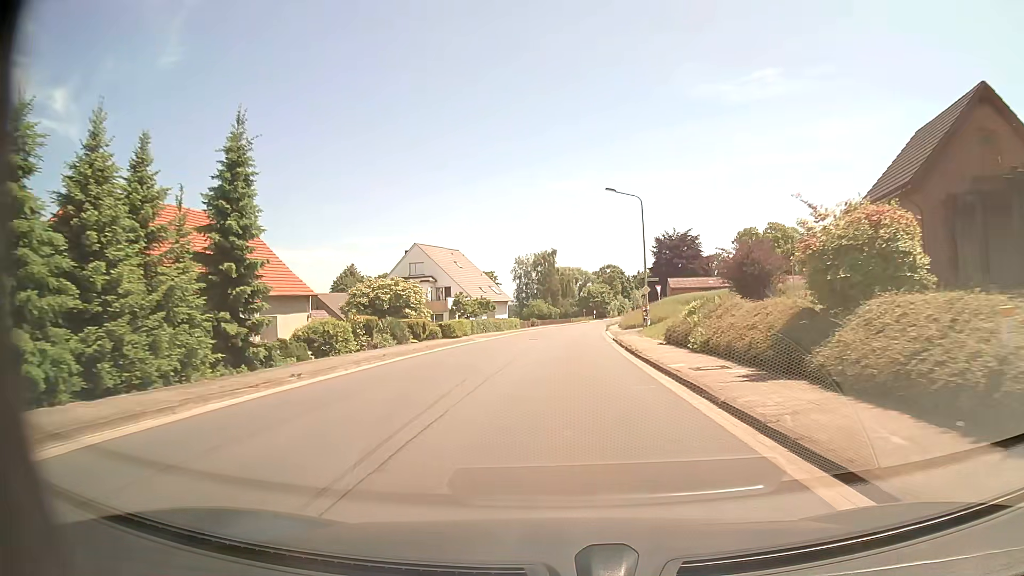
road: tertiary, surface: asphalt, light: Day
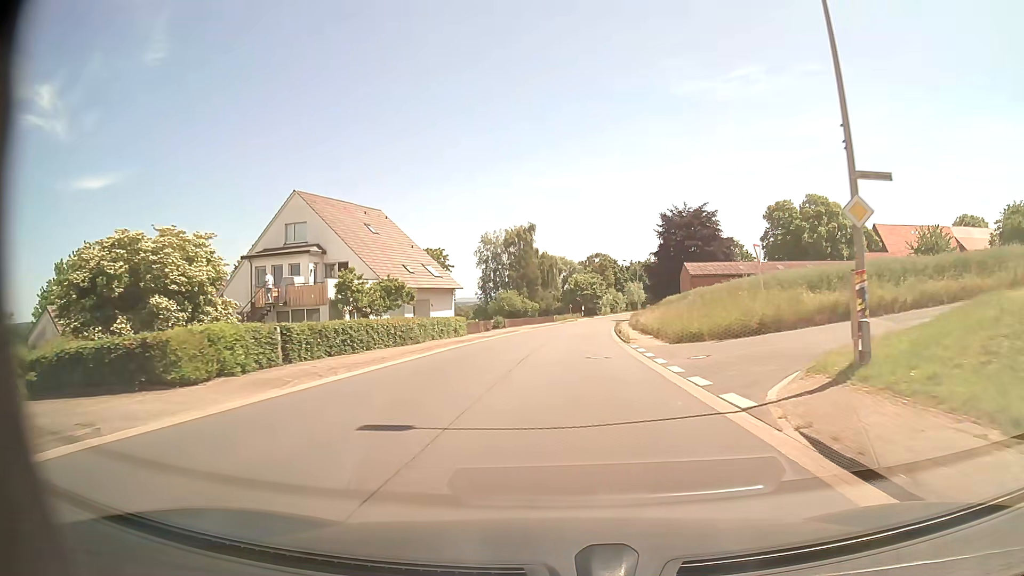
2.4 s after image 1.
(+0.1, +31.5) m; +1°
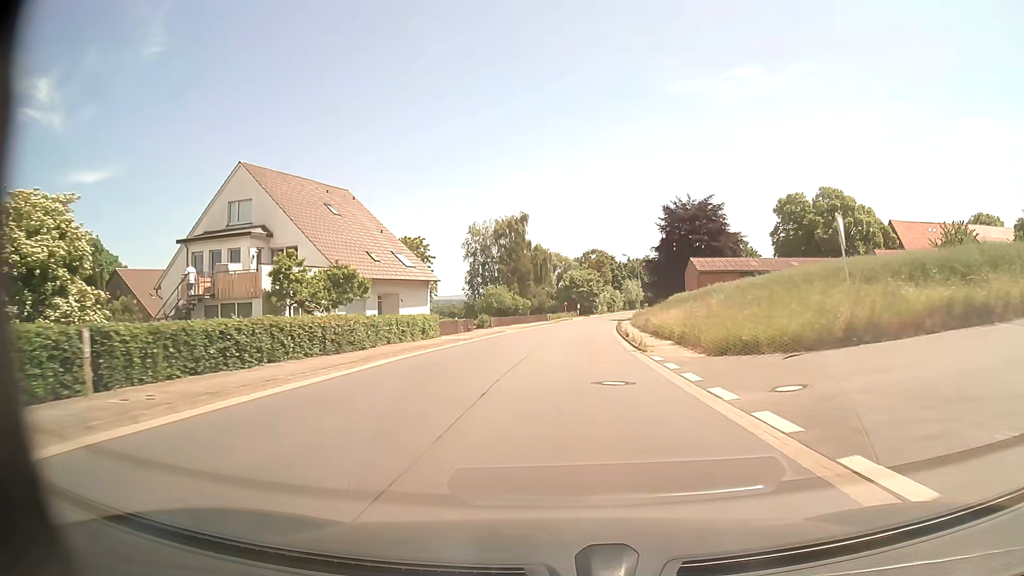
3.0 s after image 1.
(0.0, +7.9) m; 0°
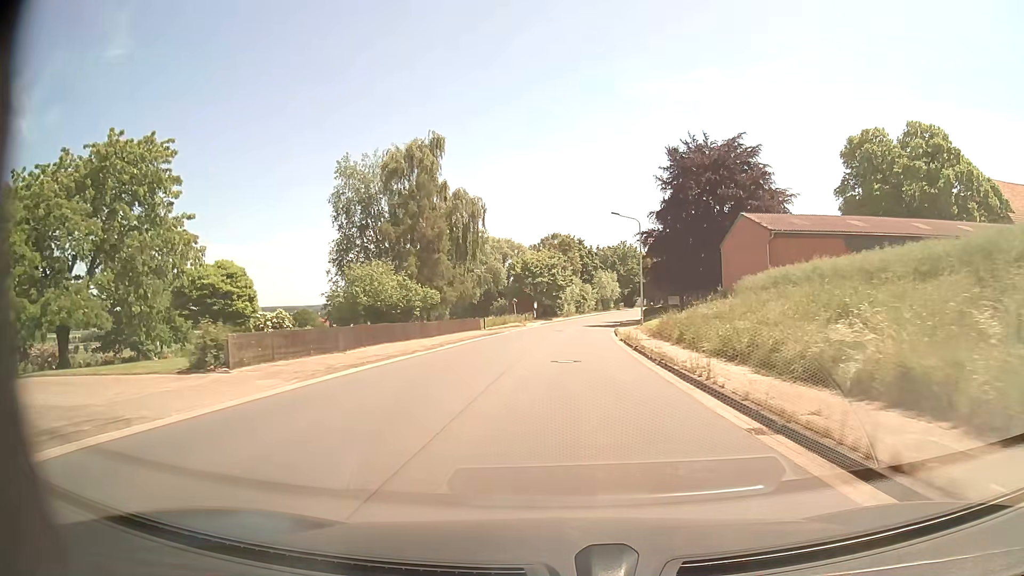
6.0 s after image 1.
(+1.2, +39.2) m; +4°
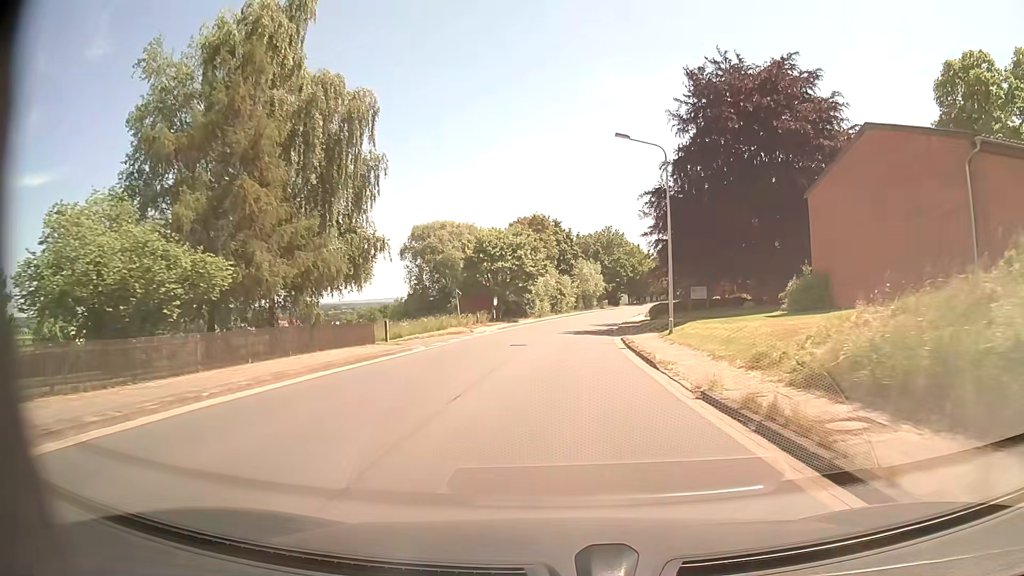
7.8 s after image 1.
(+0.5, +23.4) m; +2°
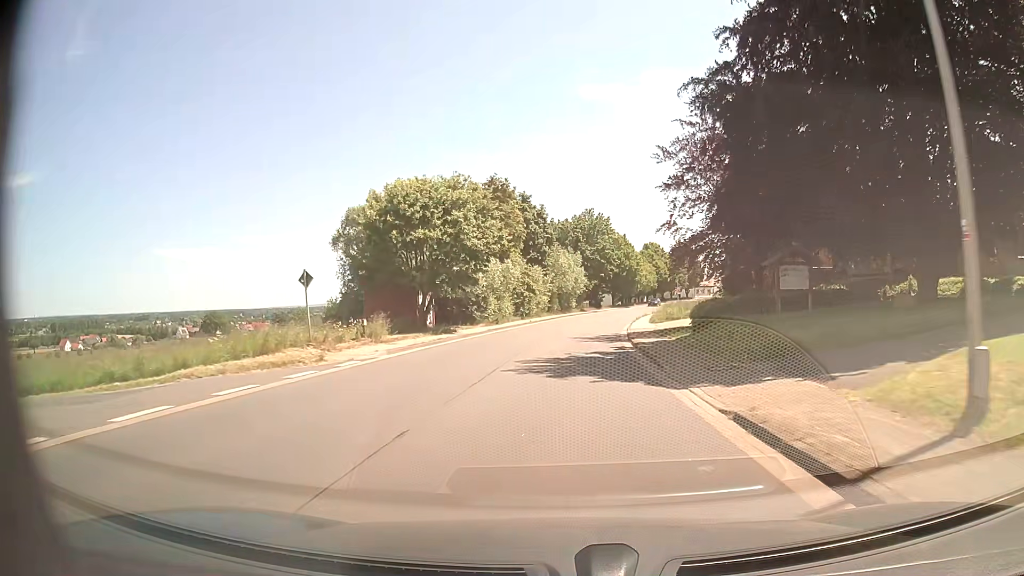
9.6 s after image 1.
(+0.4, +23.3) m; +2°
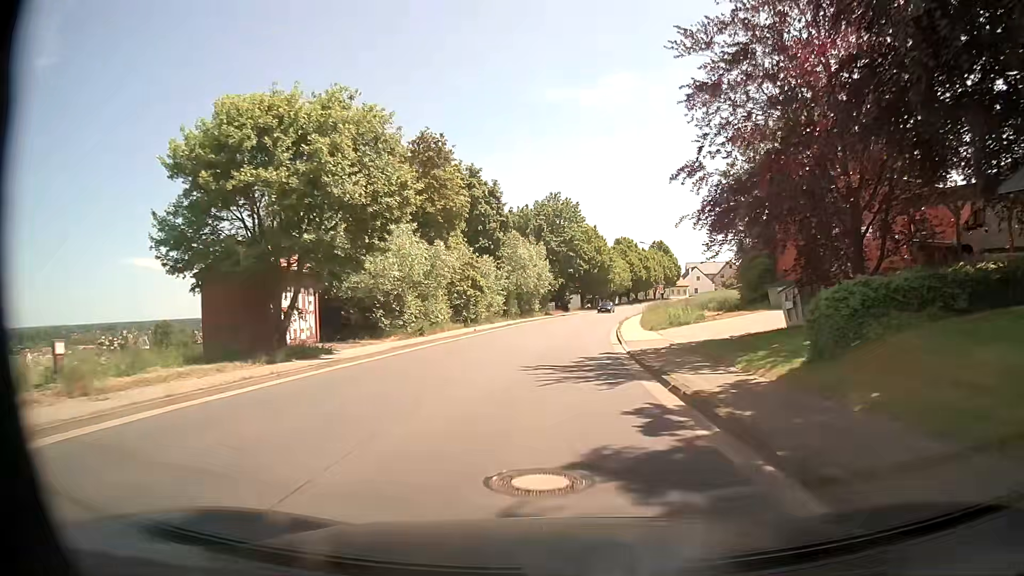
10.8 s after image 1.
(+0.4, +15.5) m; +3°
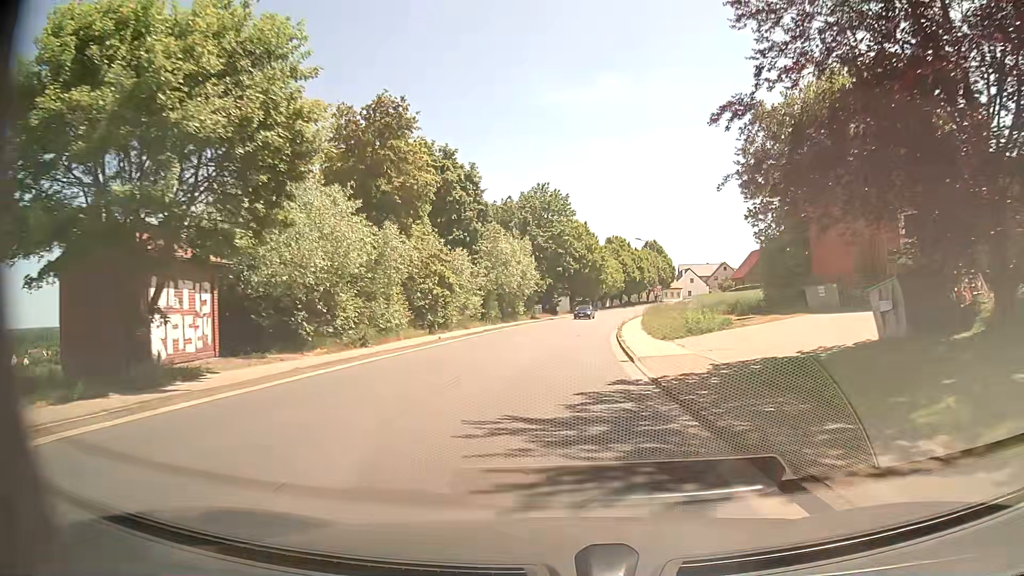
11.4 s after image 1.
(0.0, +7.7) m; 0°
(0, +10) (+1, +20) (+1, +30) (+2, +40) (+3, +50) (+4, +60) (+6, +70) (+8, +79) (+10, +89) (+13, +99) m
